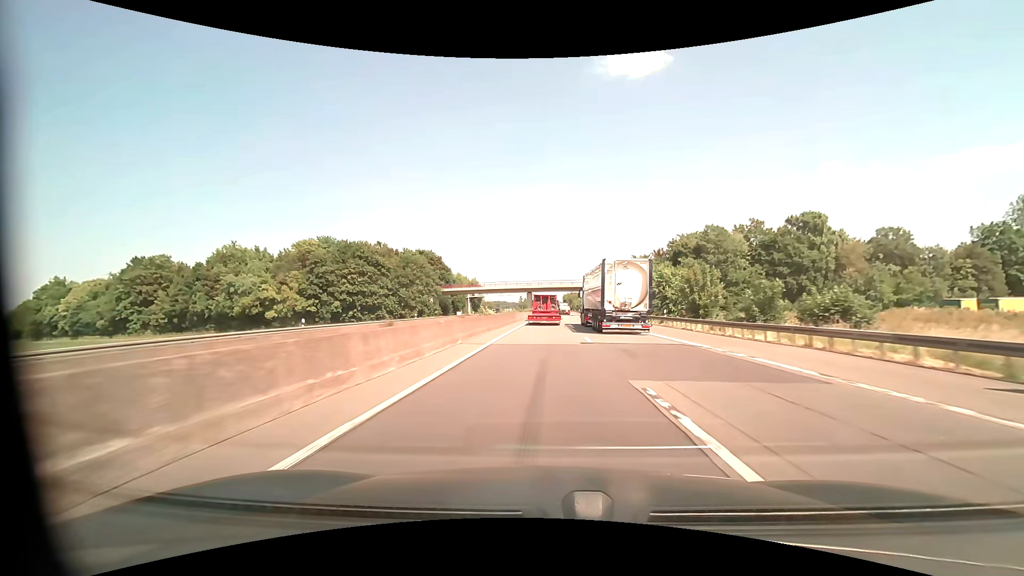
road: motorway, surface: asphalt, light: Day
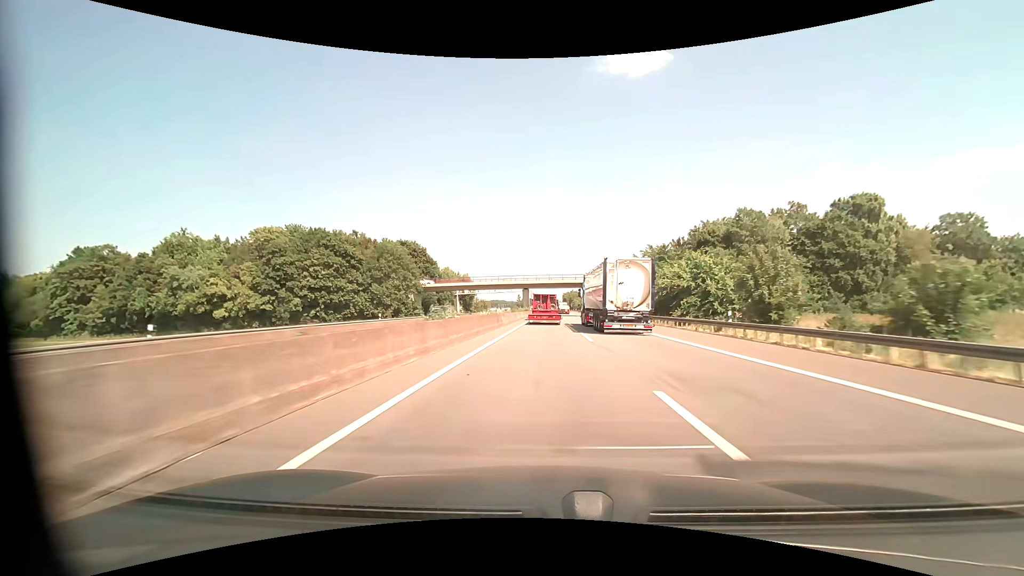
(0.0, +14.8) m; 0°
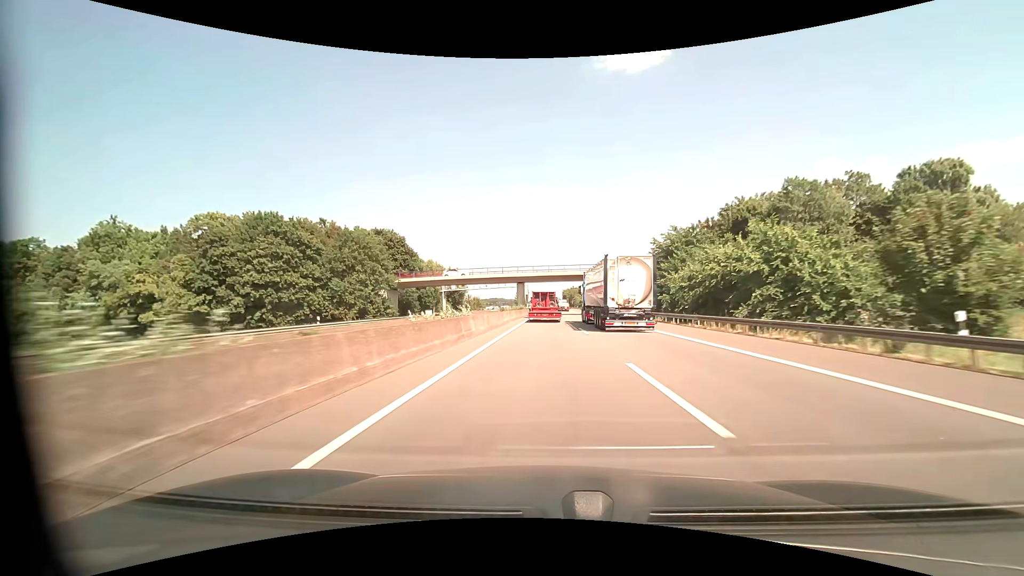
(+0.1, +14.9) m; 0°
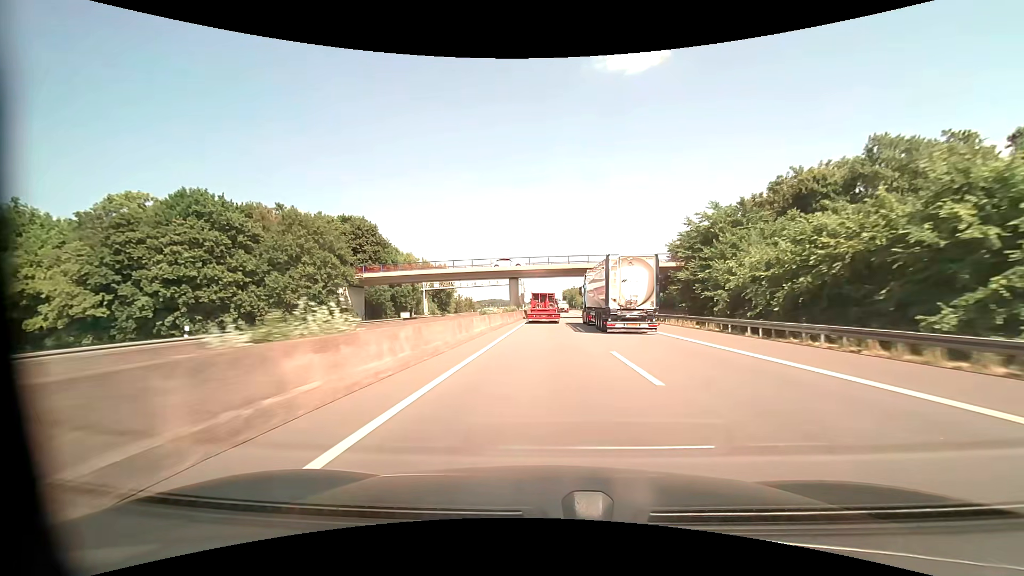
(0.0, +14.9) m; 0°
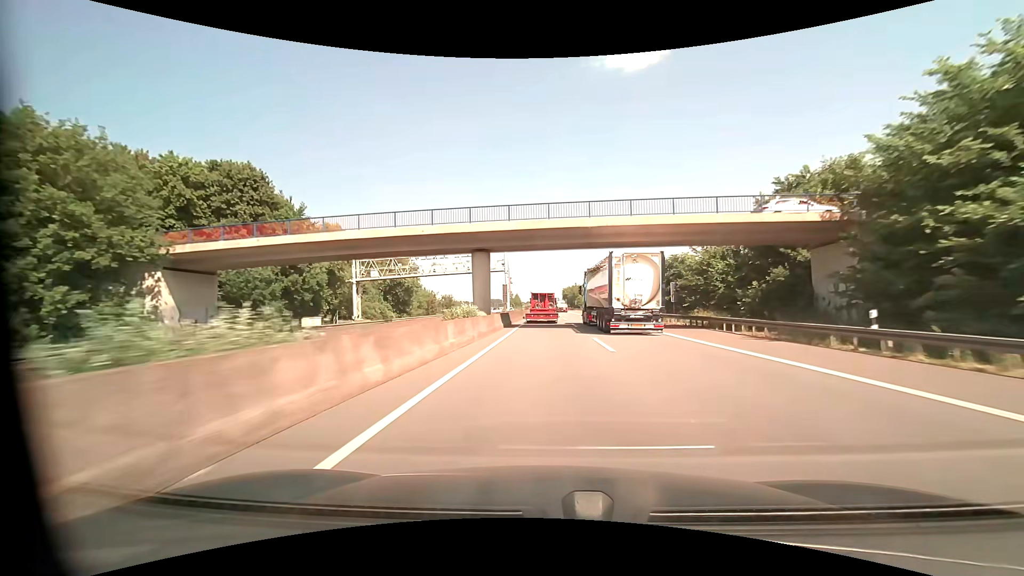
(+0.1, +30.1) m; 0°
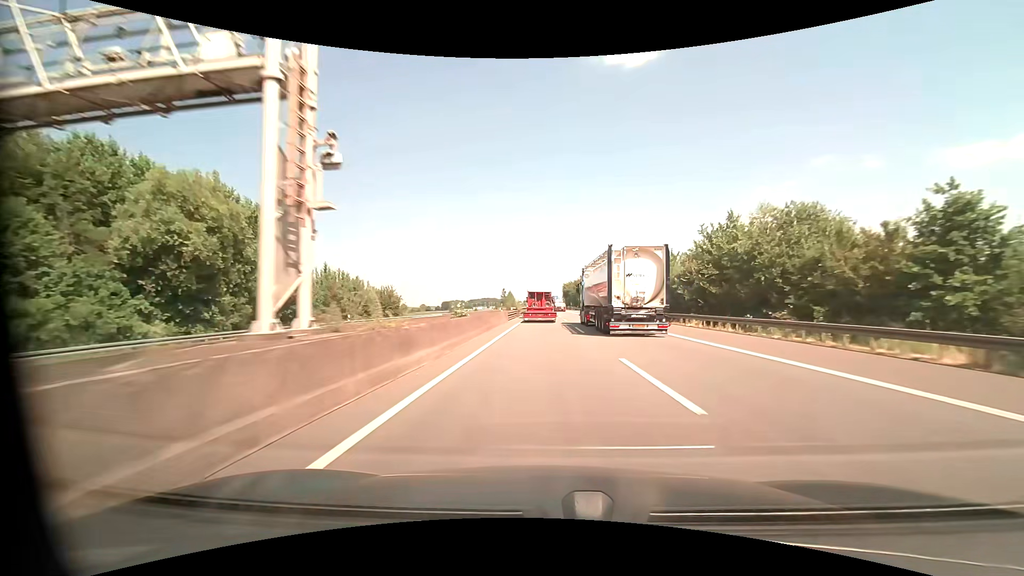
(+0.1, +45.3) m; 0°
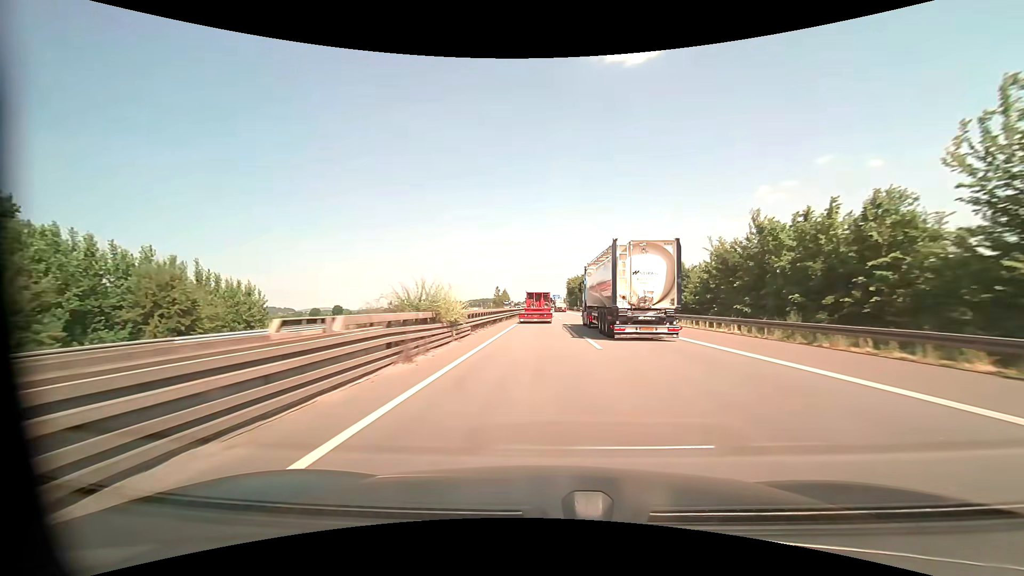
(+0.1, +45.3) m; 0°
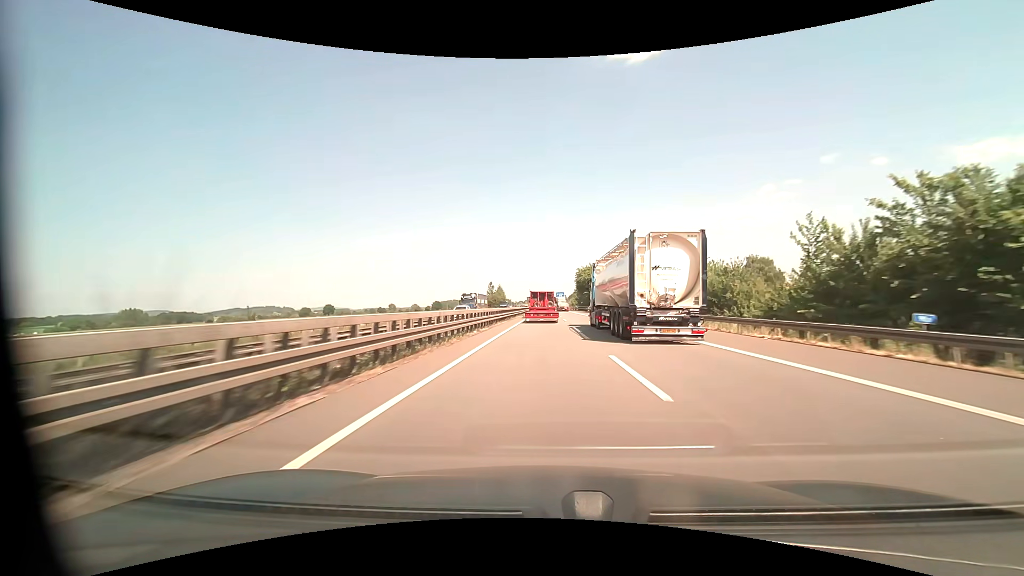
(-0.1, +45.0) m; 0°
(0, +10) (0, +20) (0, +30) (0, +40) (0, +50) (0, +60) (0, +70) (0, +80) (0, +90) (0, +100) m
